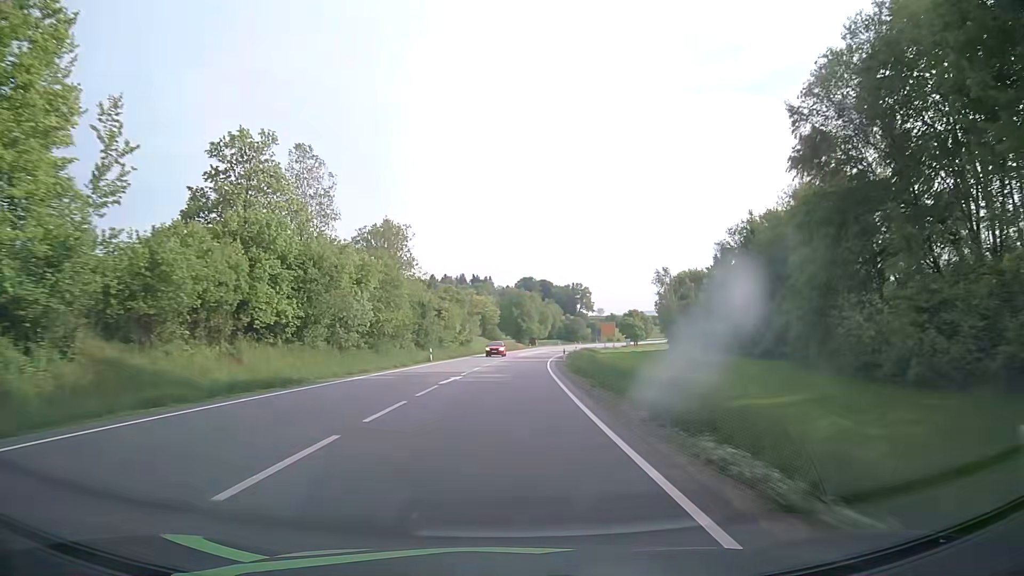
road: primary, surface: asphalt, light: Day
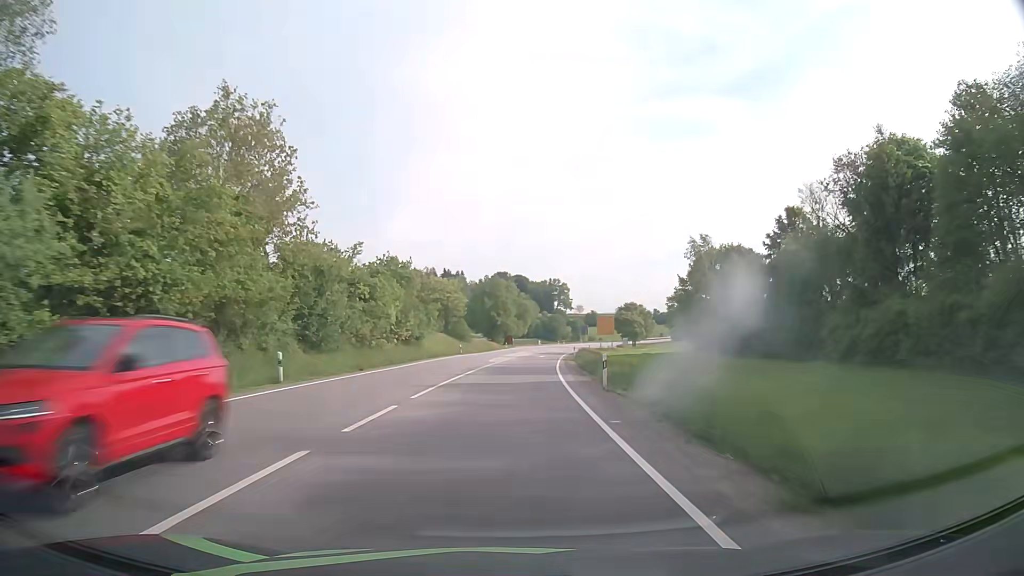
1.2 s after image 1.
(+0.6, +31.4) m; +2°
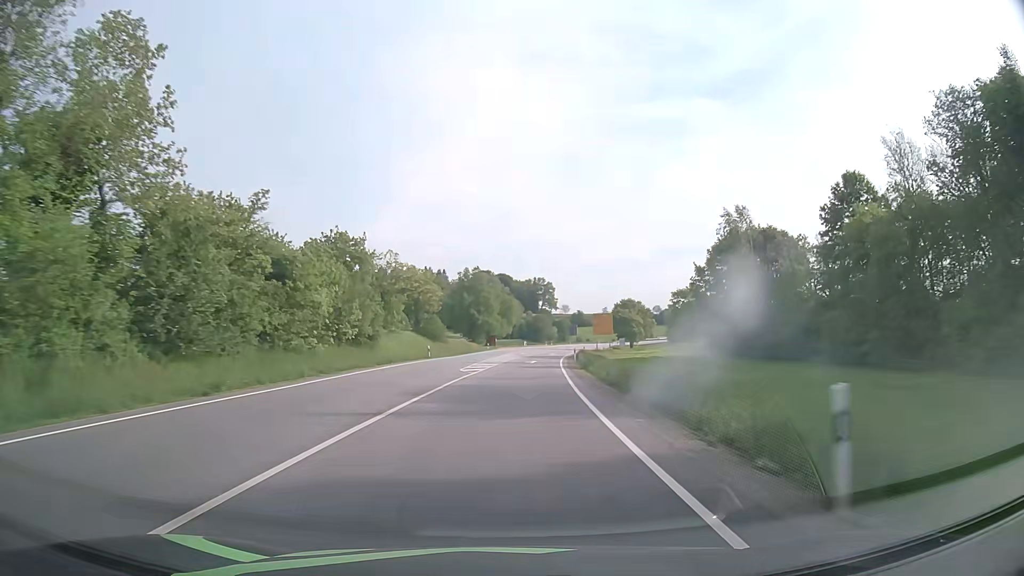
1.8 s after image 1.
(+0.1, +15.7) m; +1°
(0, +10) (0, +20) (+1, +30) (+2, +40) (+3, +50) (+4, +60) (+5, +70) (+6, +80) (+7, +90) (+9, +99) m
